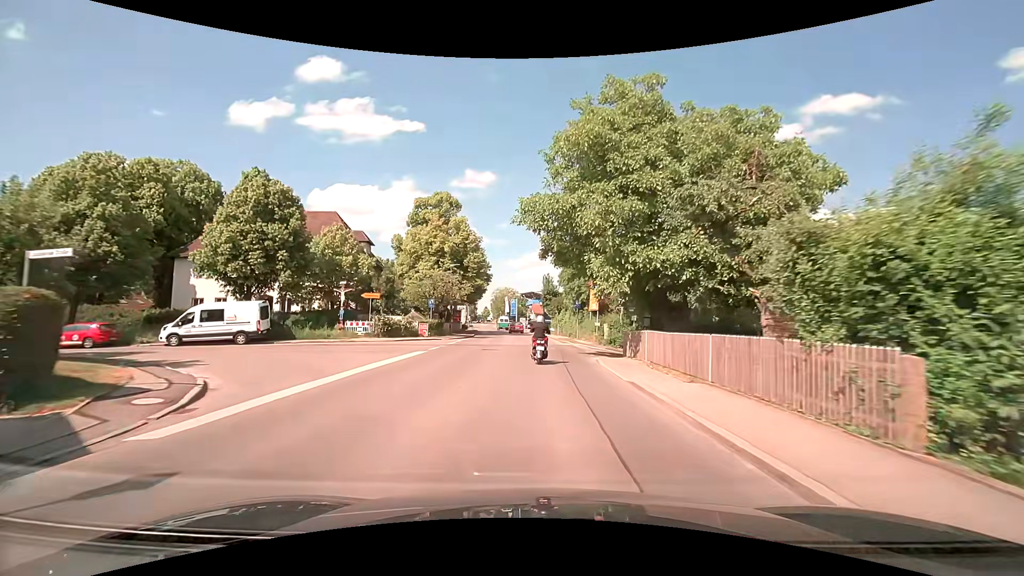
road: secondary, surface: asphalt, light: Day
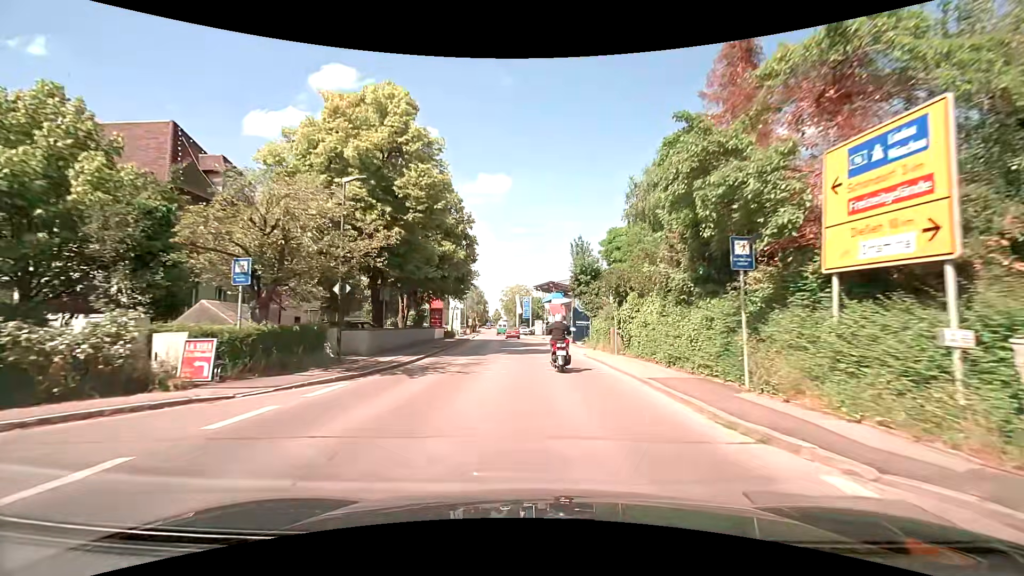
(-0.6, +26.8) m; -2°
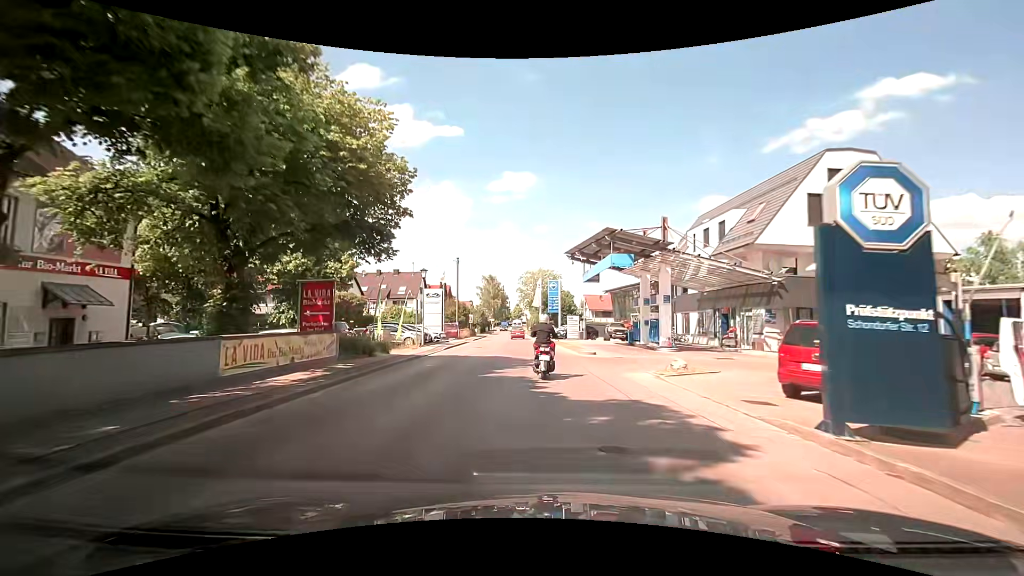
(-0.4, +30.5) m; -3°
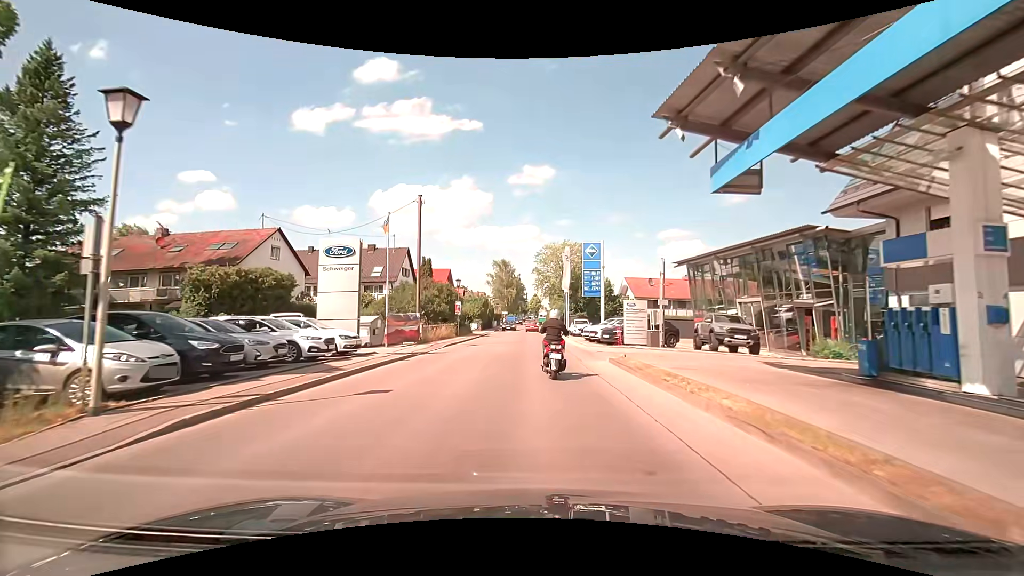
(-0.3, +24.2) m; -2°
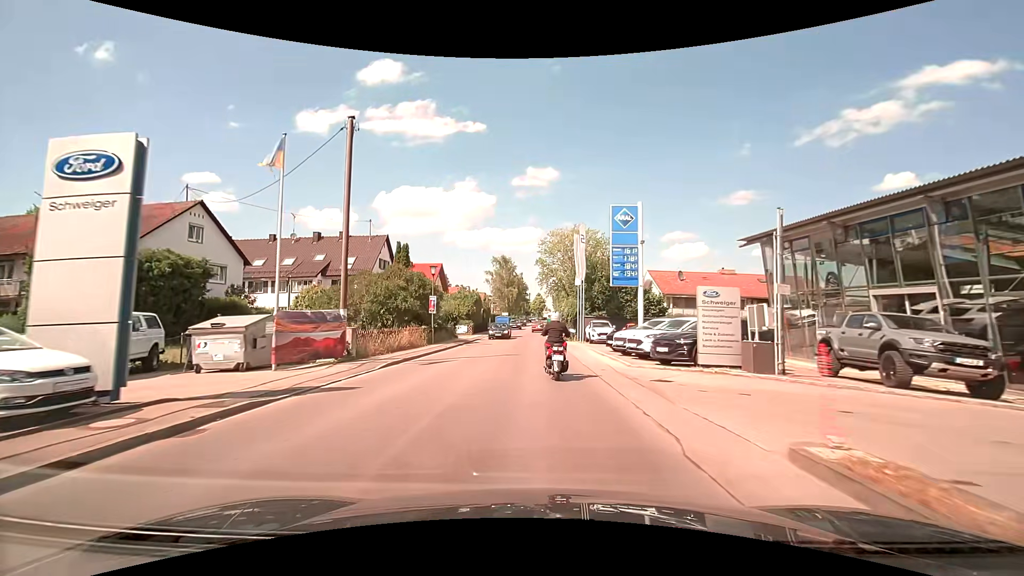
(-0.1, +11.6) m; 0°
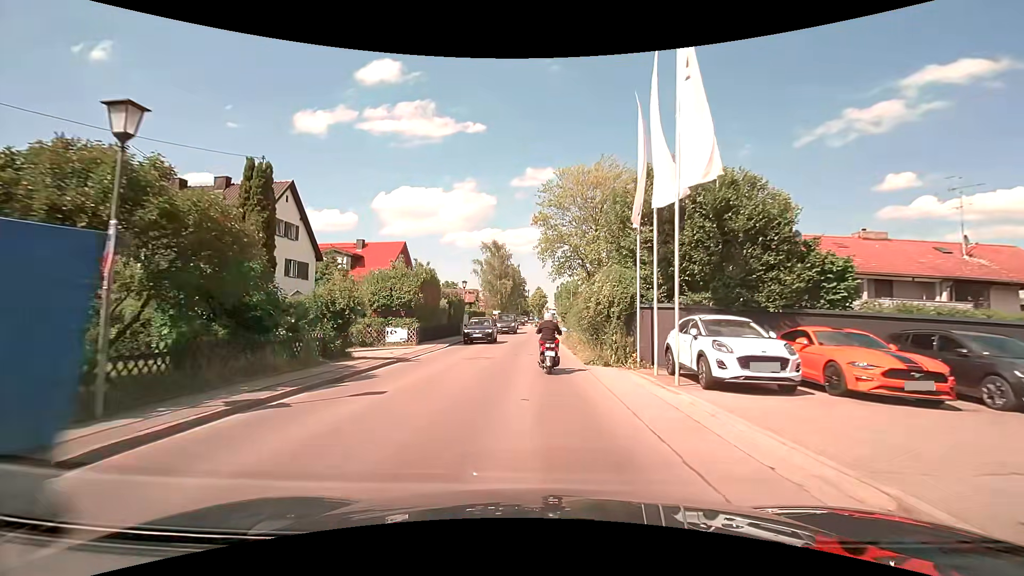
(0.0, +23.1) m; 0°
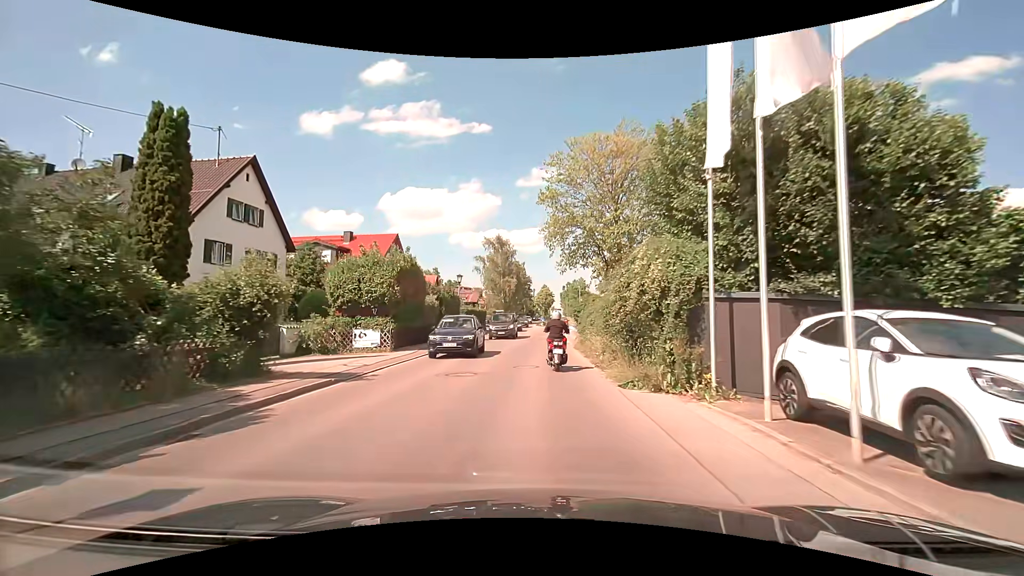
(0.0, +5.8) m; -1°
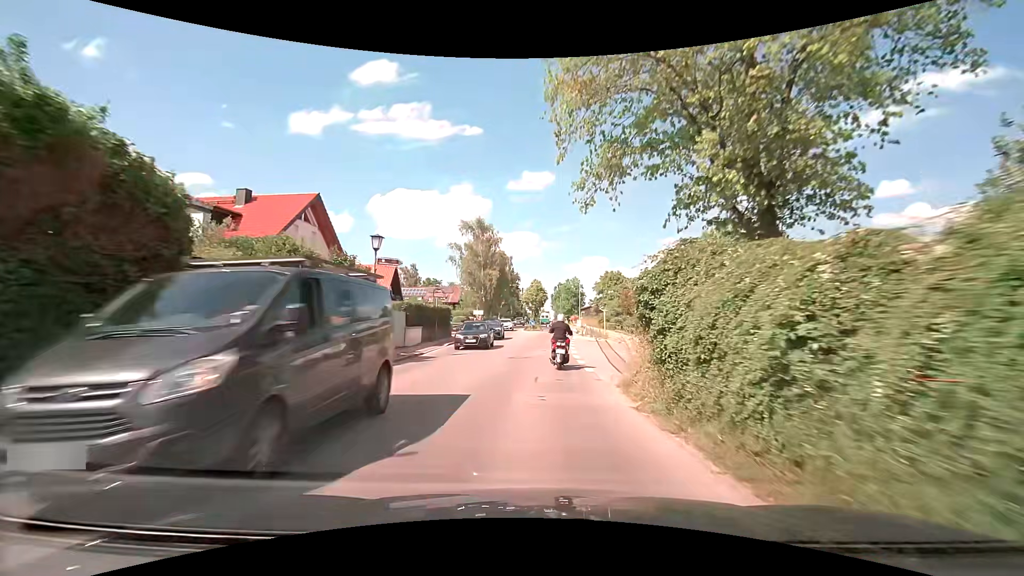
(0.0, +18.0) m; +1°
(0, +10) (0, +20) (0, +30) (+1, +40) (+2, +50) (+2, +60) (+2, +70) (+2, +80) (+2, +90) (+1, +100) m
